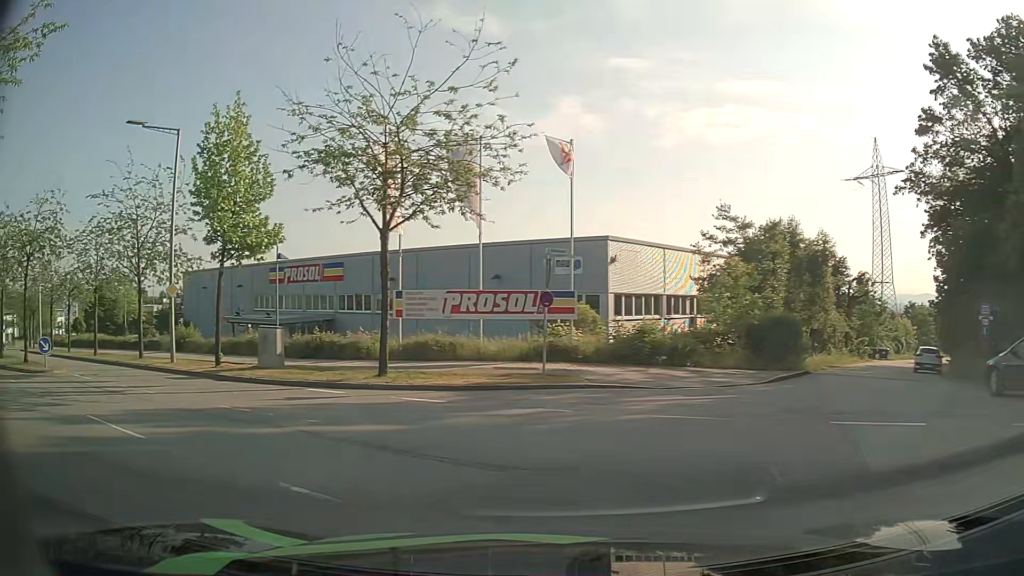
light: Day
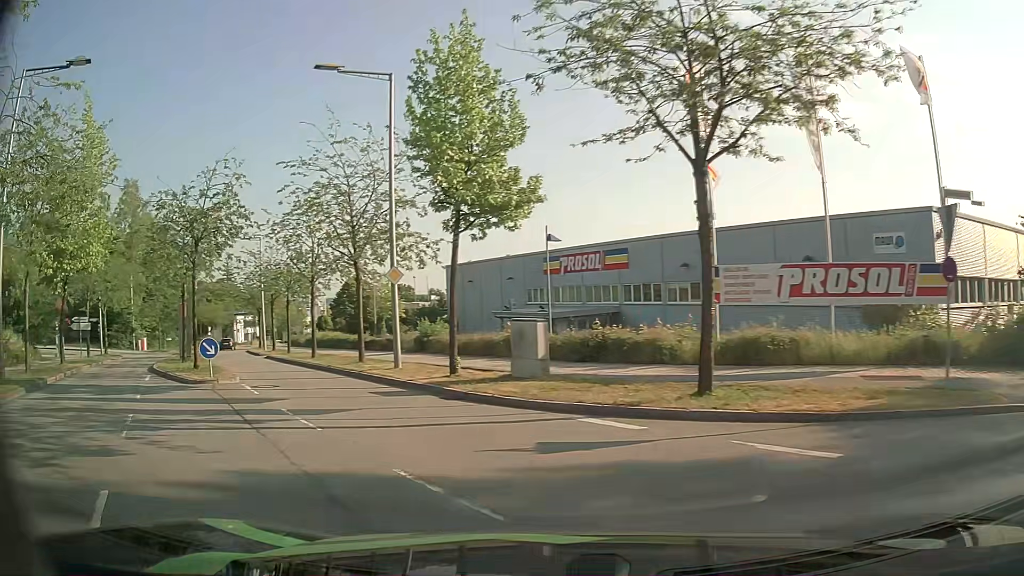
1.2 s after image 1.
(-1.5, +6.6) m; -24°
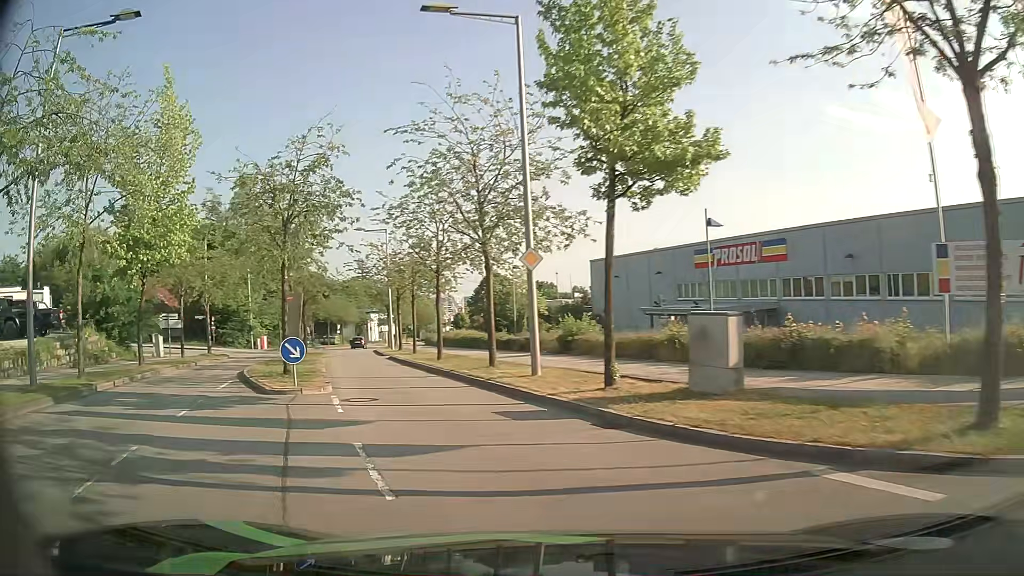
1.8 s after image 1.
(-0.4, +4.2) m; -12°
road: residential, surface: asphalt
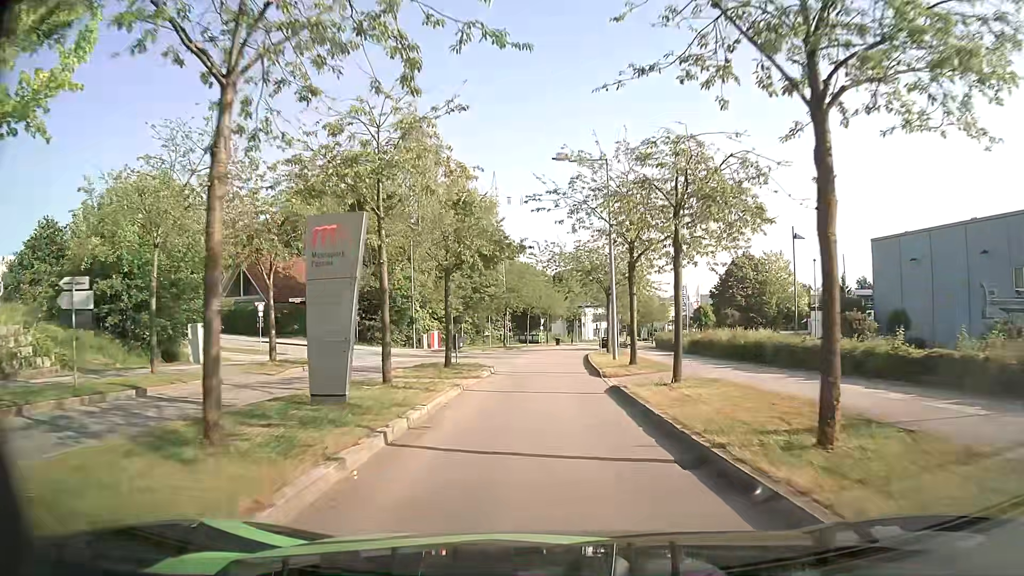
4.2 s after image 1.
(-4.6, +20.4) m; -18°
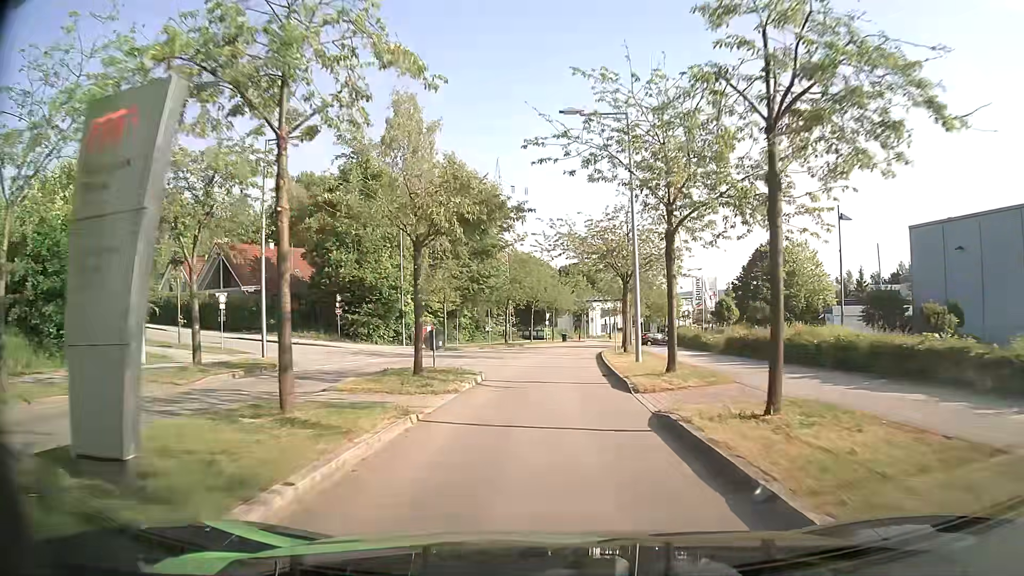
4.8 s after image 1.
(0.0, +6.2) m; 0°
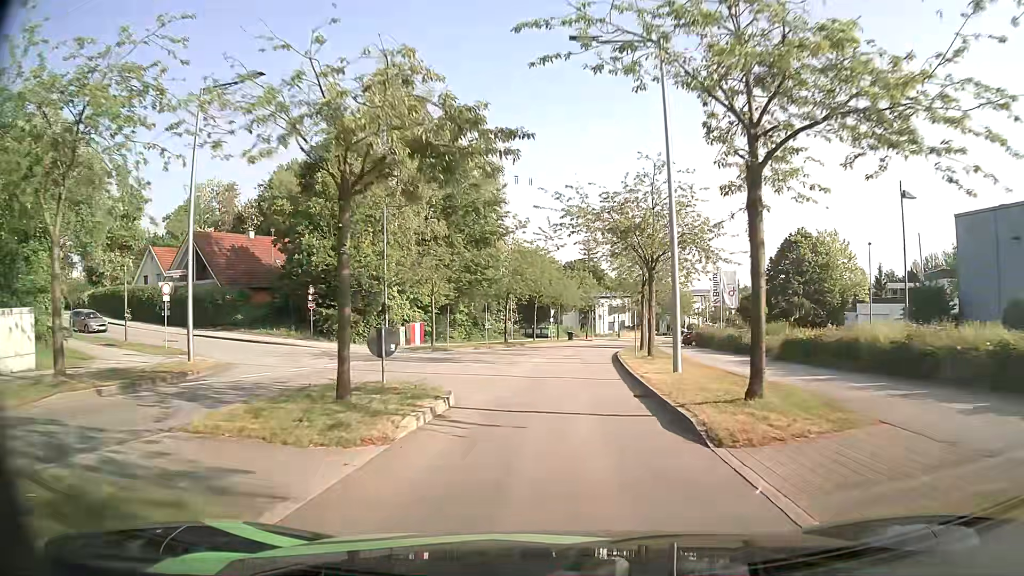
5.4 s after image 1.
(0.0, +6.5) m; 0°
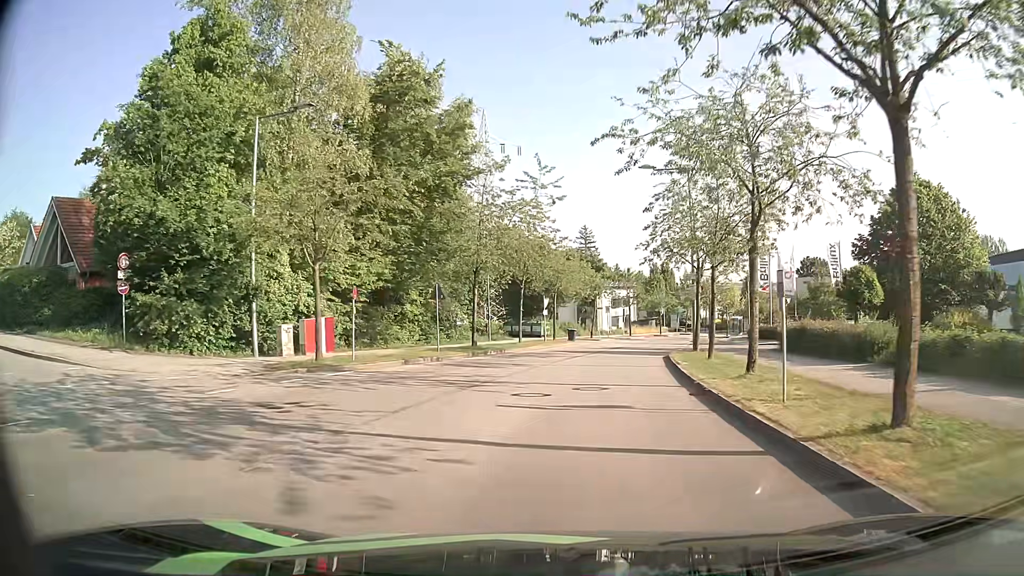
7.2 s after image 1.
(+0.1, +19.1) m; +1°
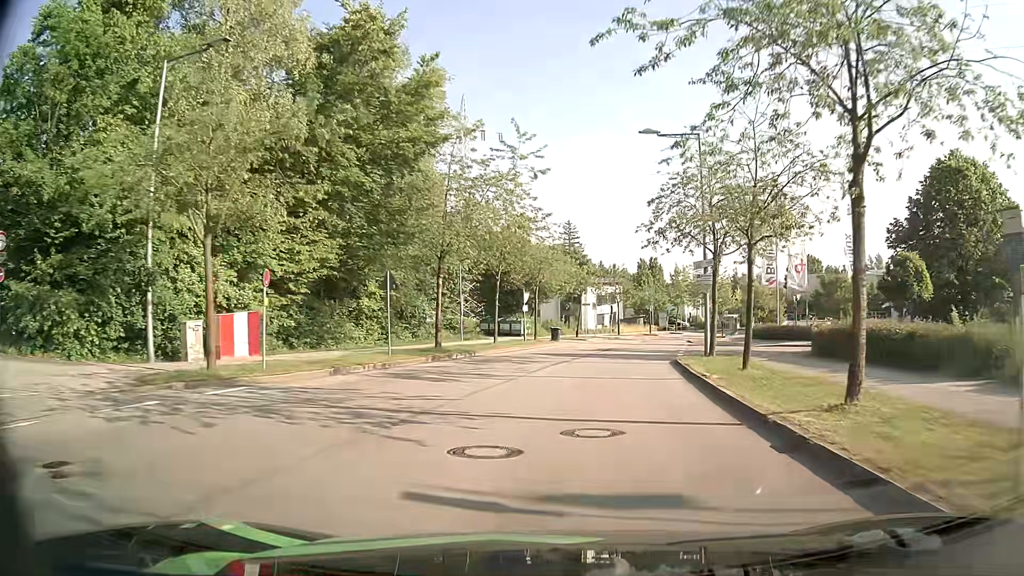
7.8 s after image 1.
(+0.1, +6.1) m; +1°
(0, +10) (+1, +20) (+3, +30) (+5, +40) (+8, +49) (+10, +59) (+14, +68) (+17, +78) (+21, +87) (+25, +96) m
